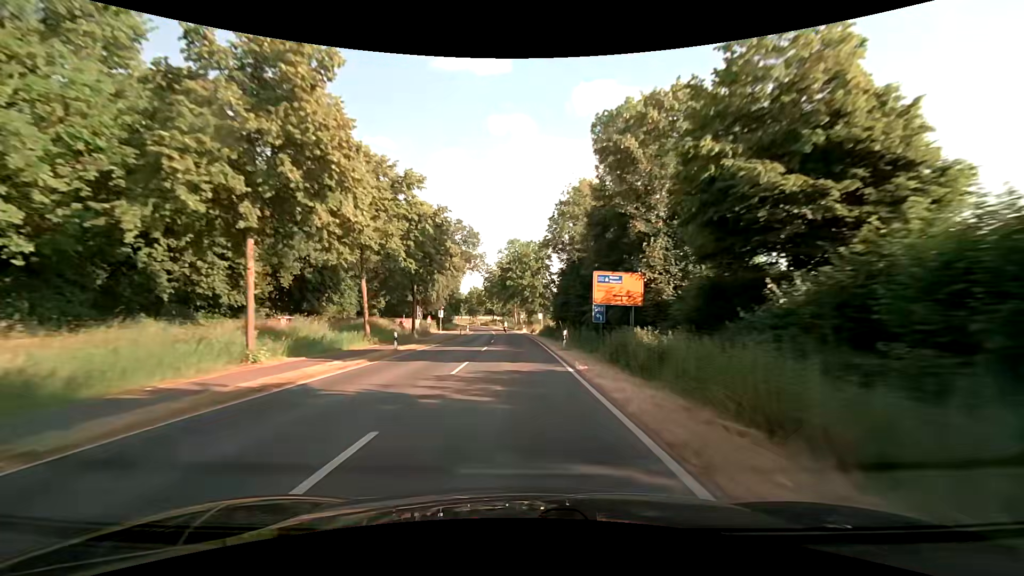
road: secondary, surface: asphalt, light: Day
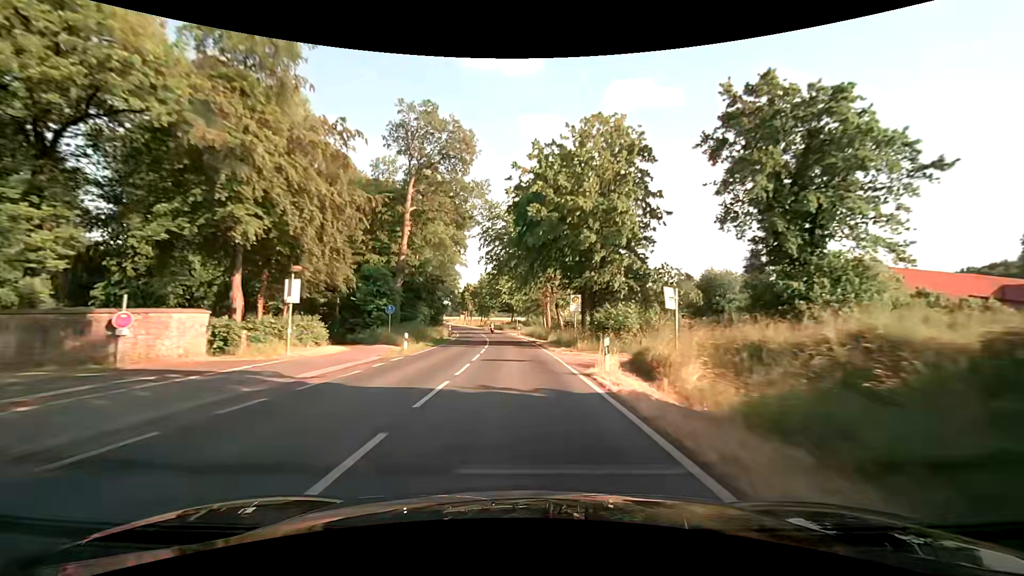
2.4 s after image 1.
(-1.1, +55.4) m; -3°
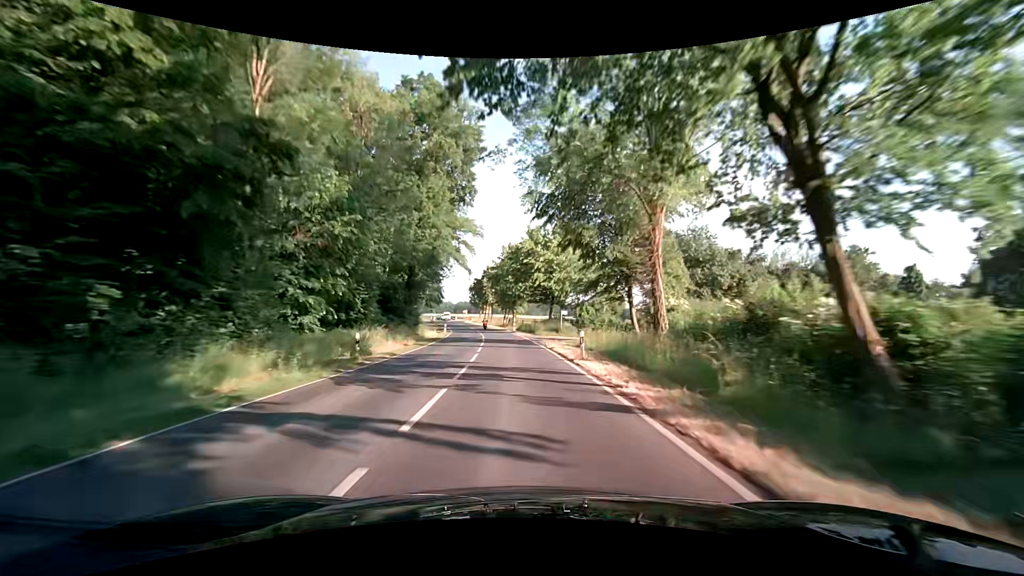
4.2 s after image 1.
(-1.2, +40.6) m; -4°
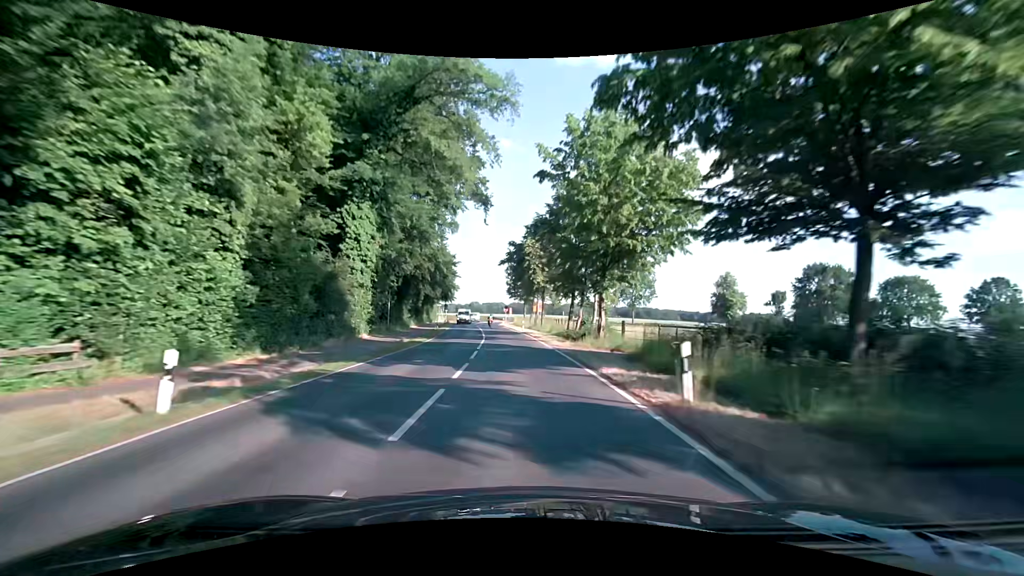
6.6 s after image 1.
(-2.5, +50.1) m; -6°
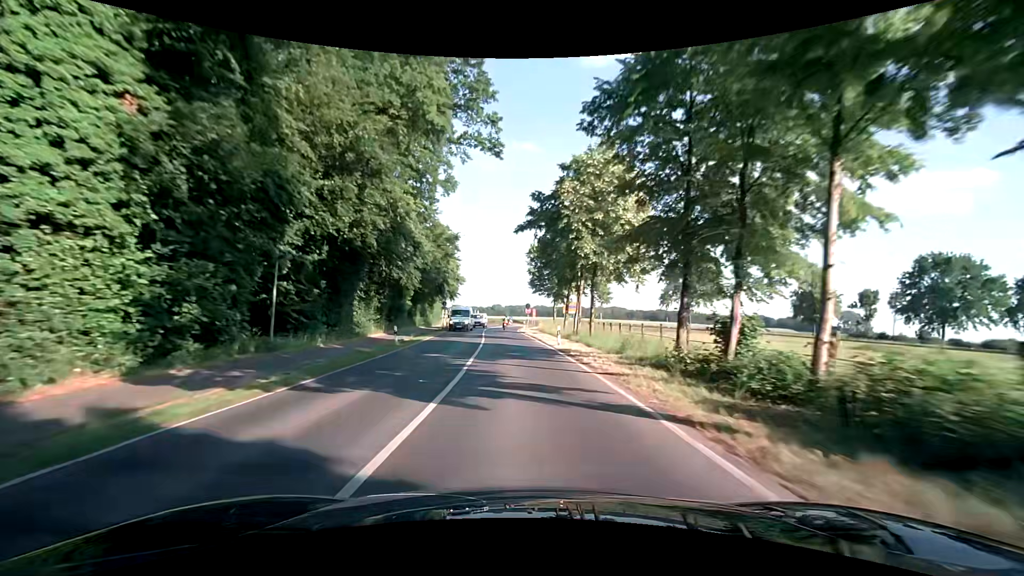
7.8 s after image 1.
(-0.6, +22.4) m; -3°
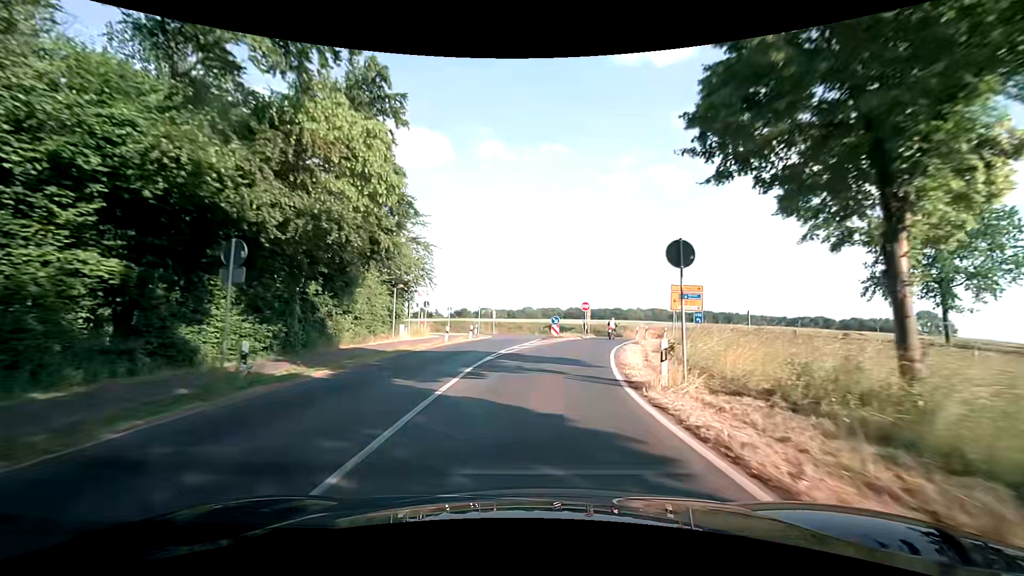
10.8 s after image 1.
(-1.9, +45.8) m; -4°
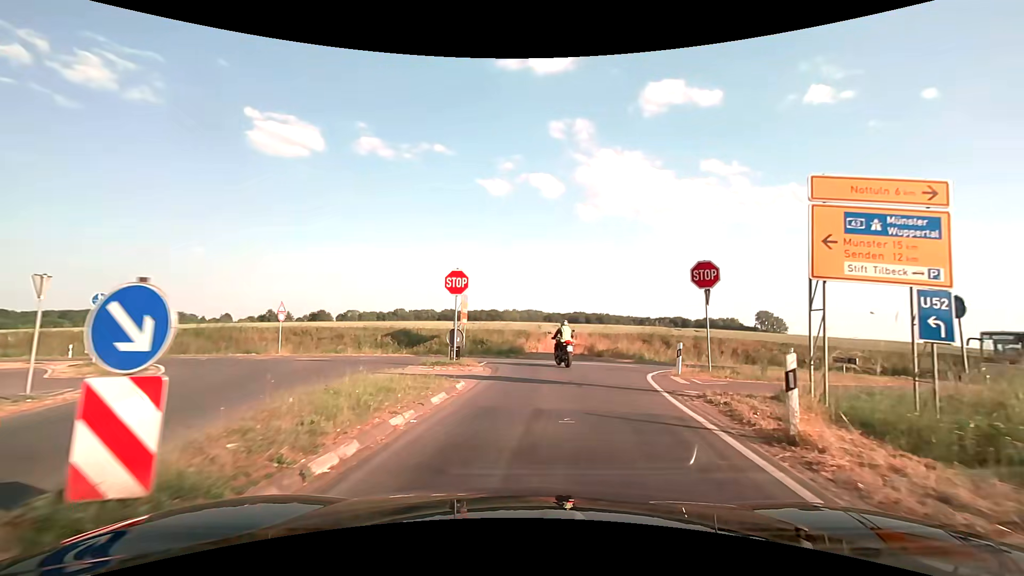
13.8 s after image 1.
(+3.3, +30.5) m; +14°
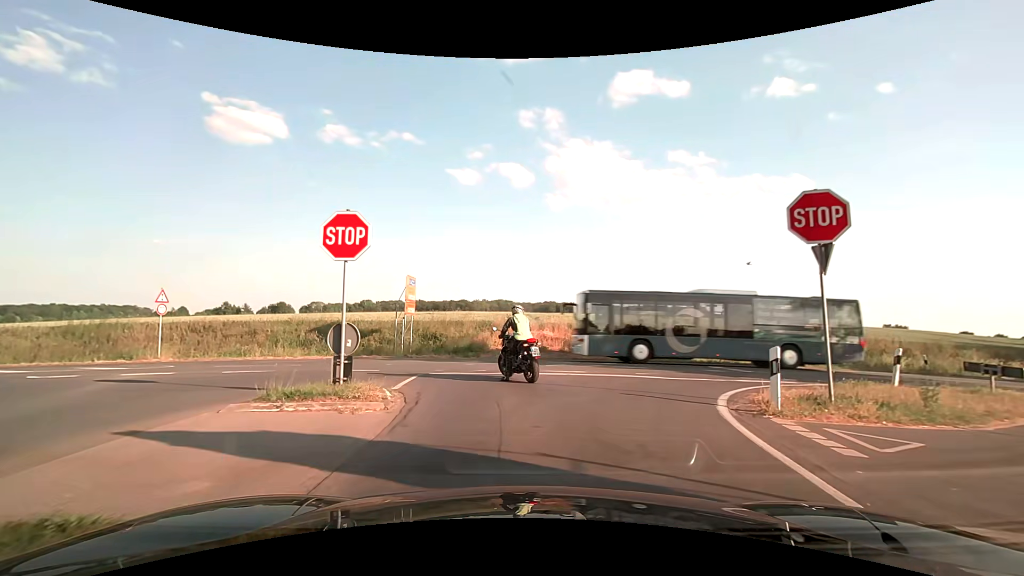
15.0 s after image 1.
(+0.2, +7.7) m; +3°
(0, +10) (-5, +19) (-13, +24) (-23, +25) (-33, +26) (-43, +27) (-53, +28) (-63, +29) (-73, +30) (-83, +32) m
